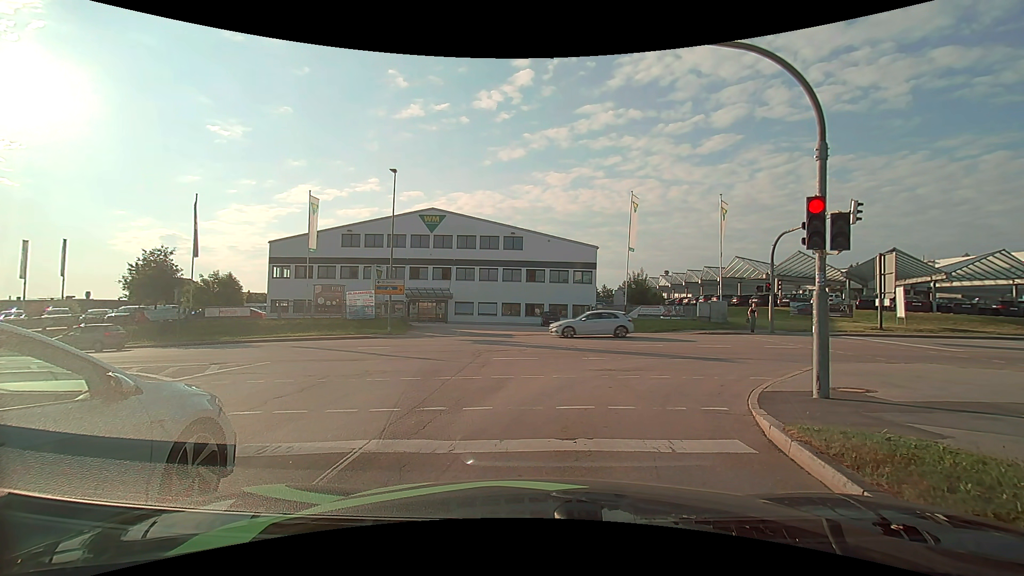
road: secondary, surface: asphalt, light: Day
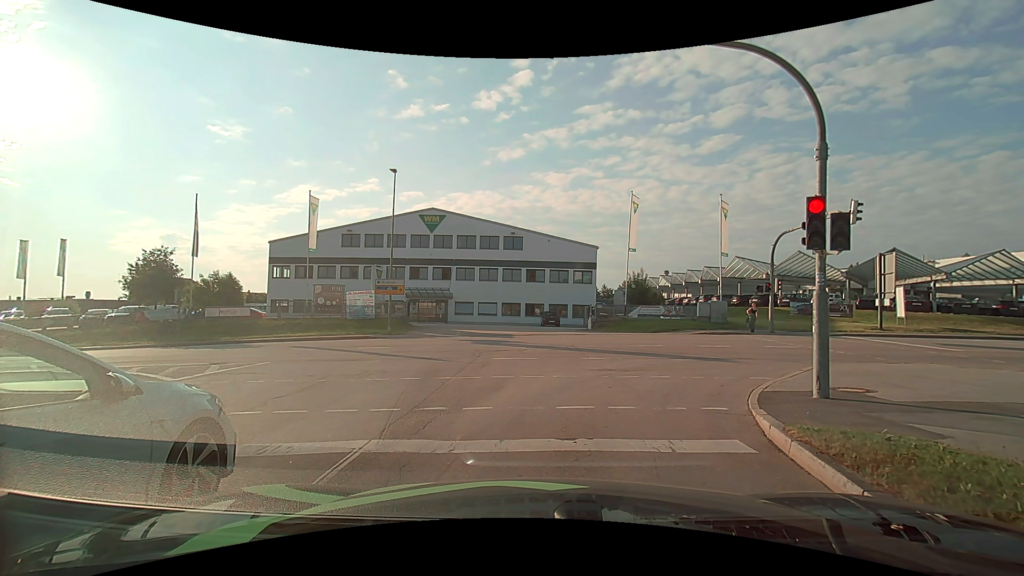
(0.0, 0.0) m; 0°
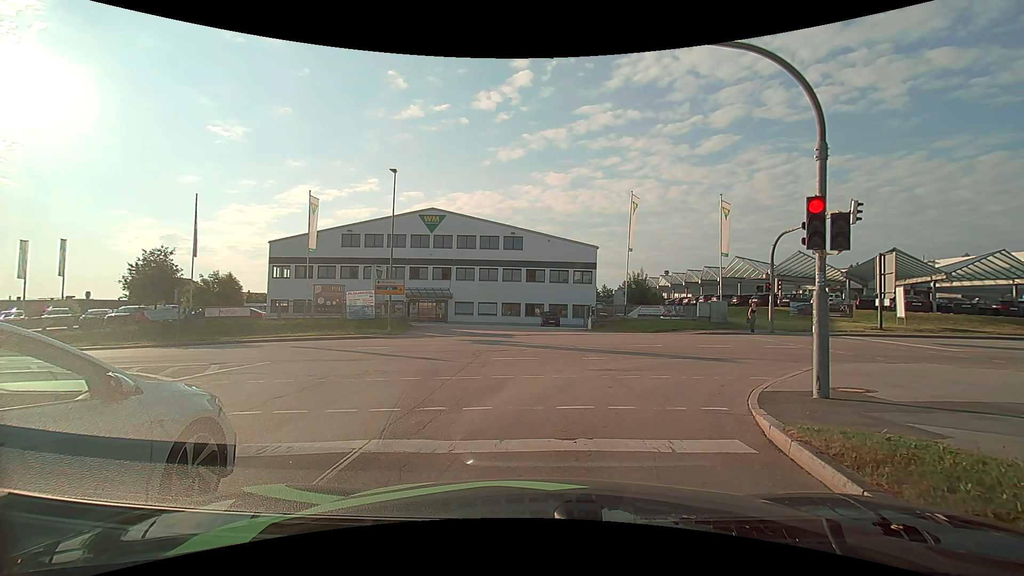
(0.0, 0.0) m; 0°
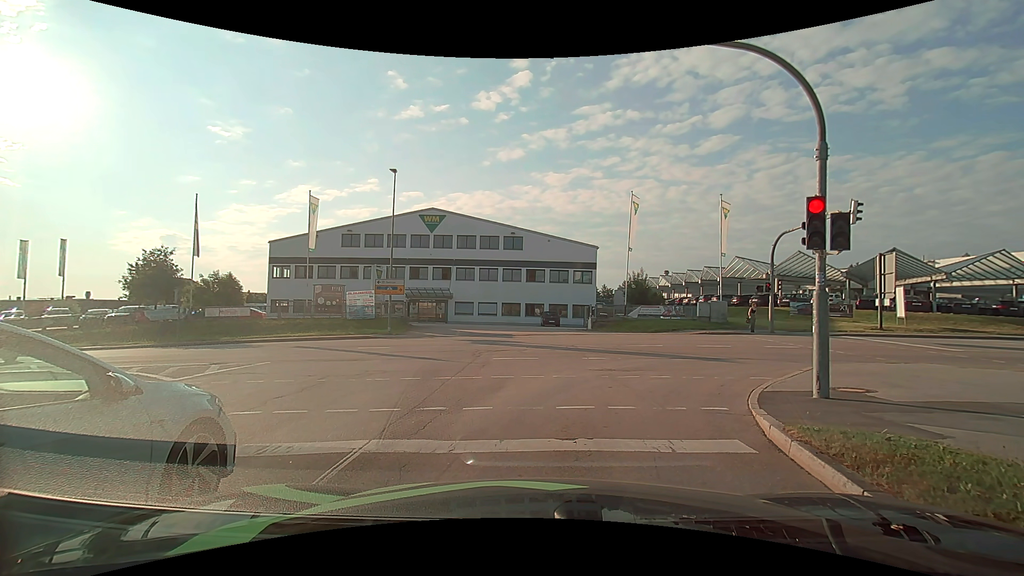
(0.0, 0.0) m; 0°
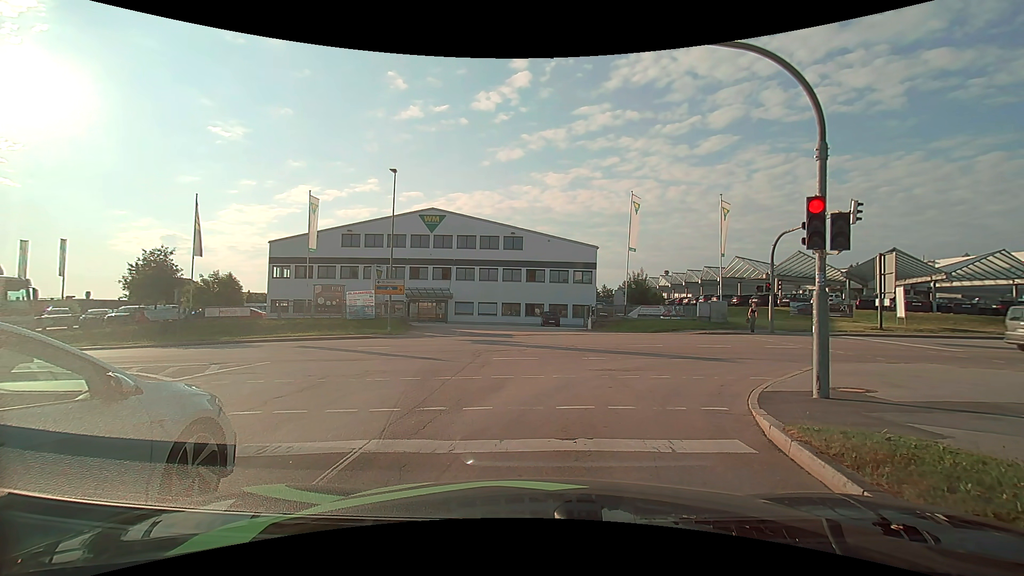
(0.0, 0.0) m; 0°
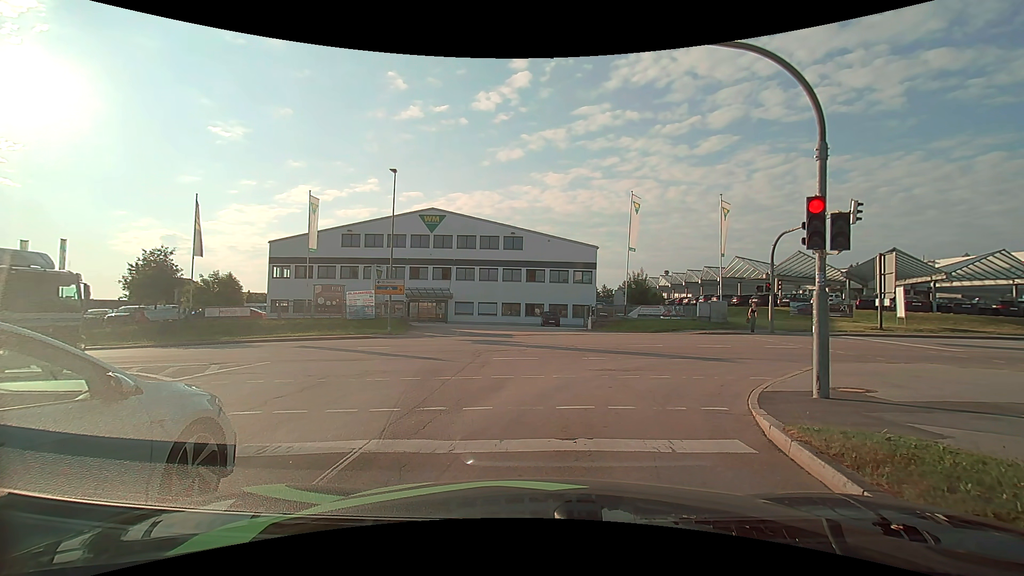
(0.0, 0.0) m; 0°
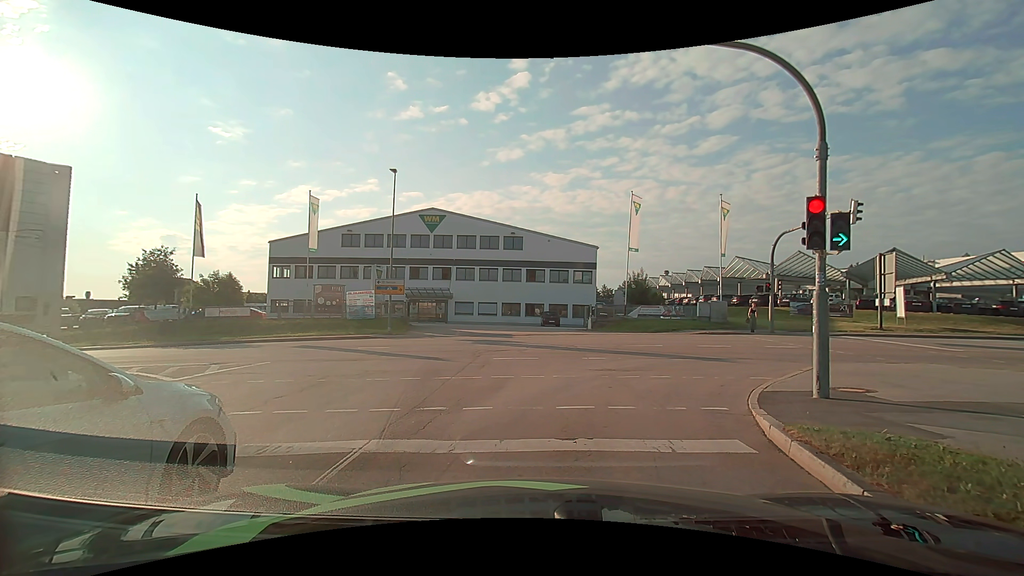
(0.0, 0.0) m; 0°
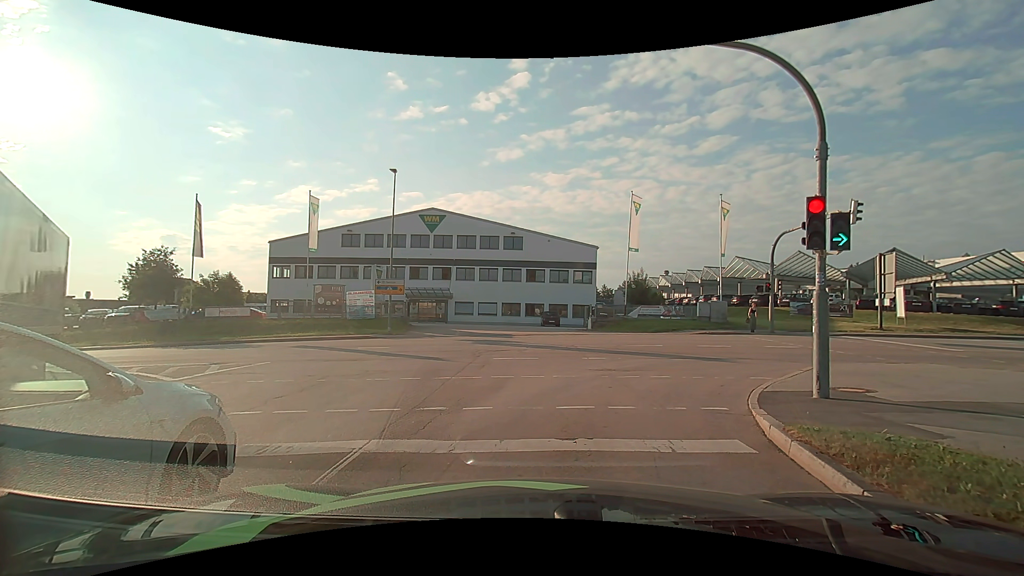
(0.0, 0.0) m; 0°
